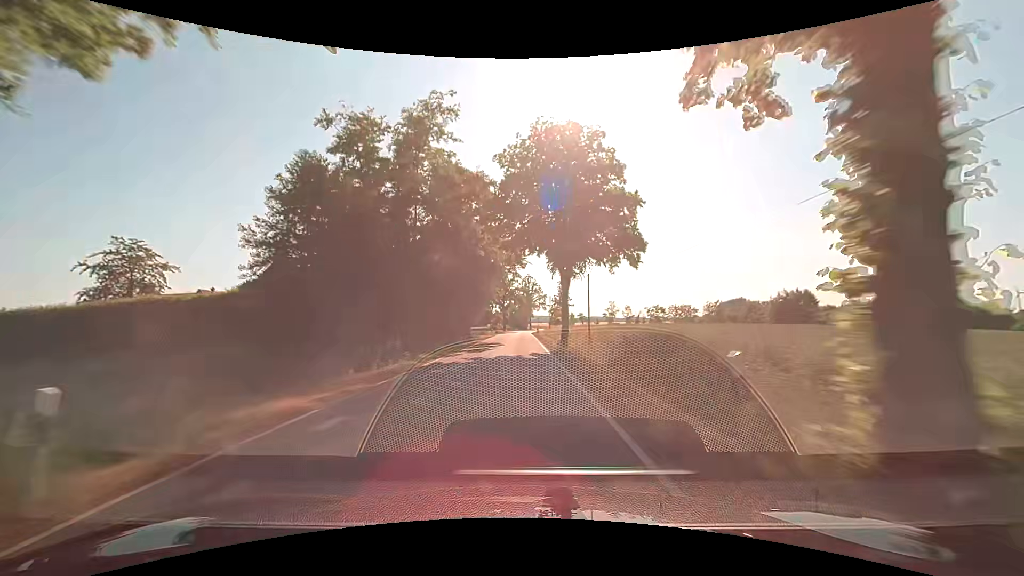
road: tertiary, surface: asphalt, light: Day
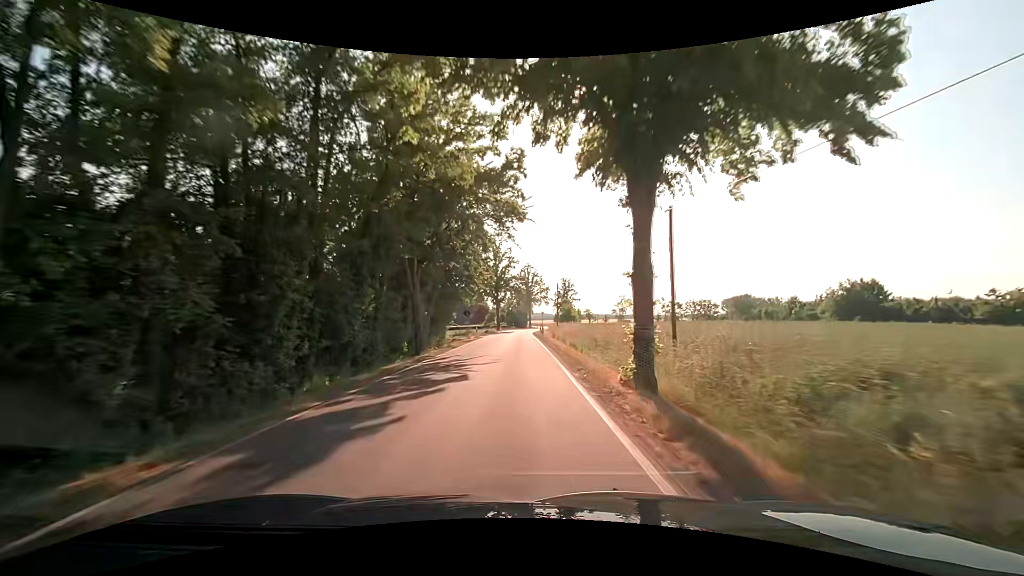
(+0.2, +21.0) m; +1°
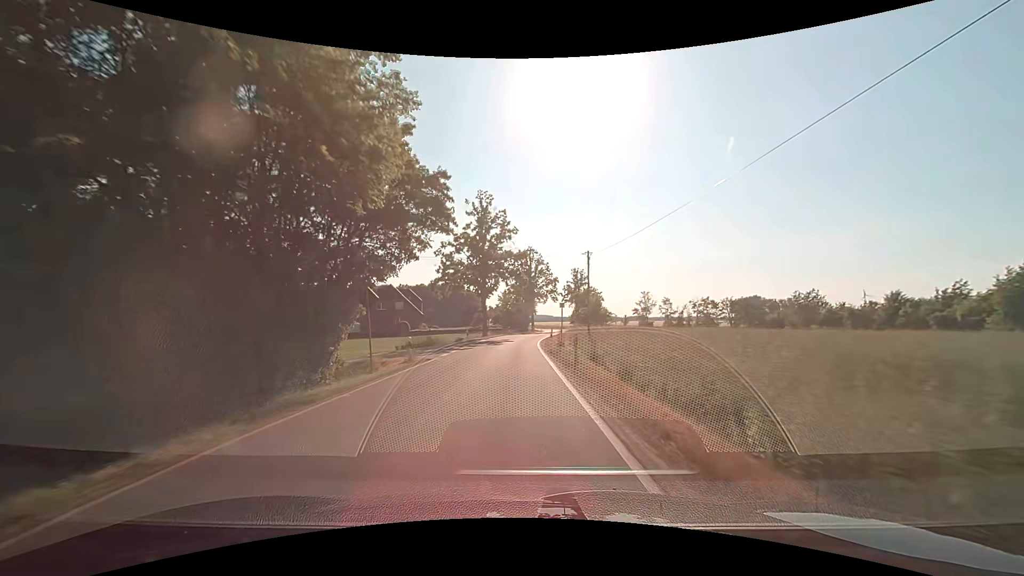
(-0.1, +29.4) m; 0°
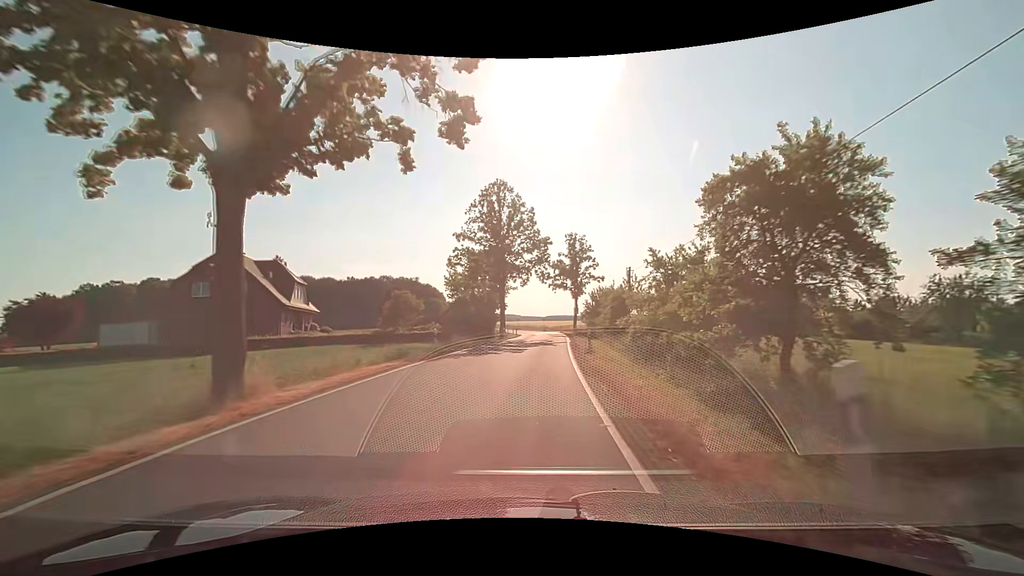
(+0.4, +44.4) m; +3°
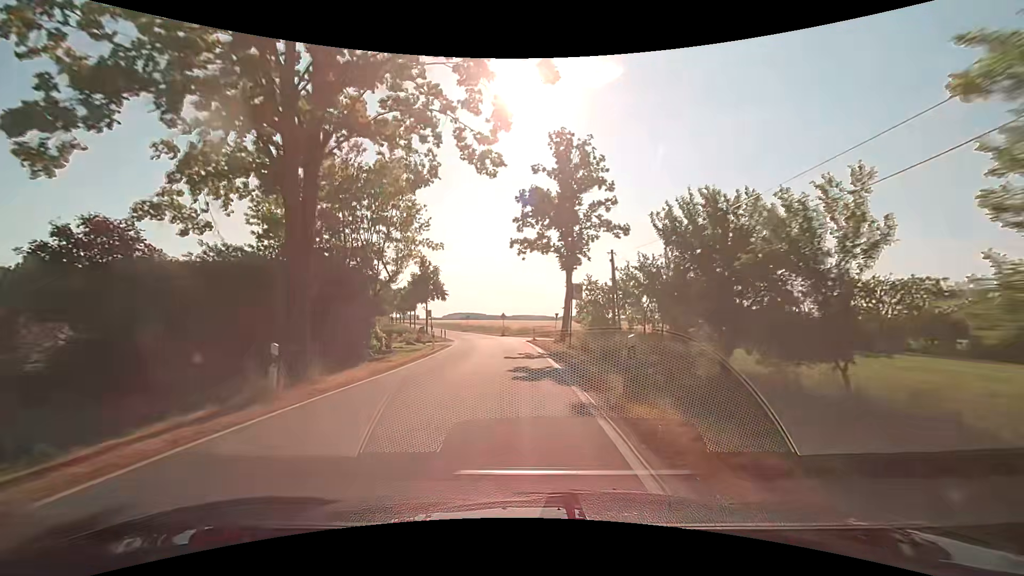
(+2.7, +38.1) m; +5°
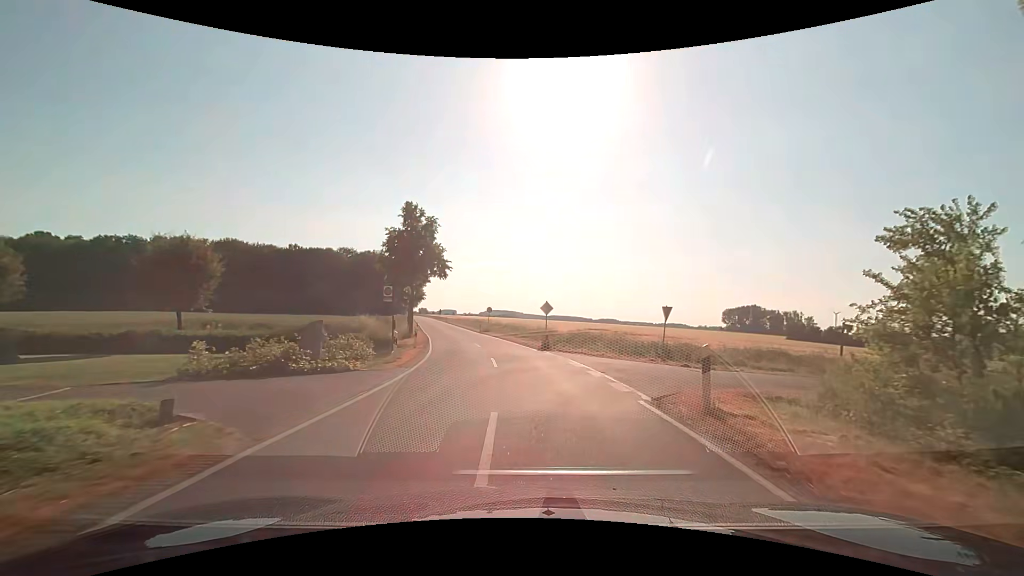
(-1.3, +29.3) m; -5°
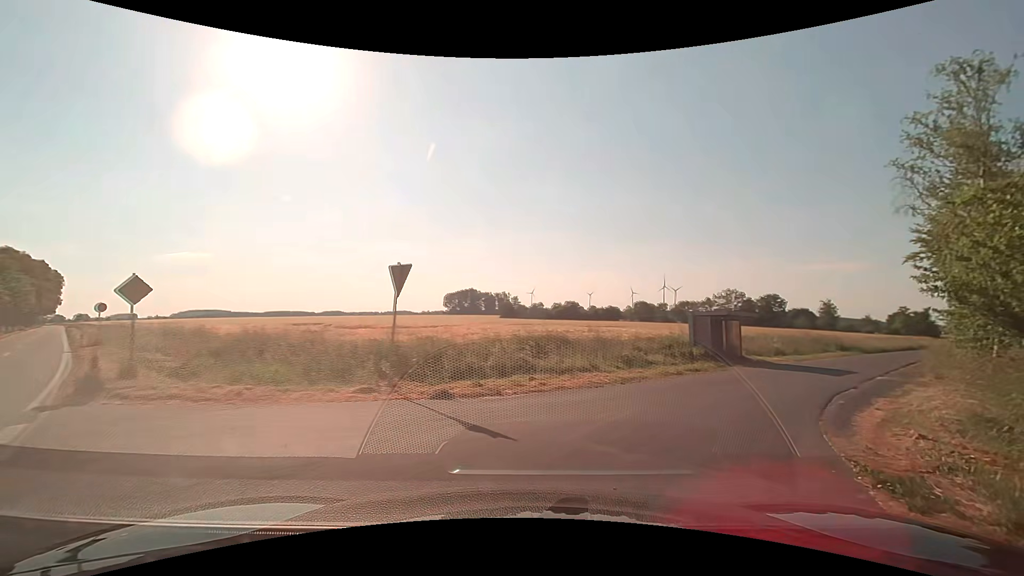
(+2.6, +14.1) m; +30°
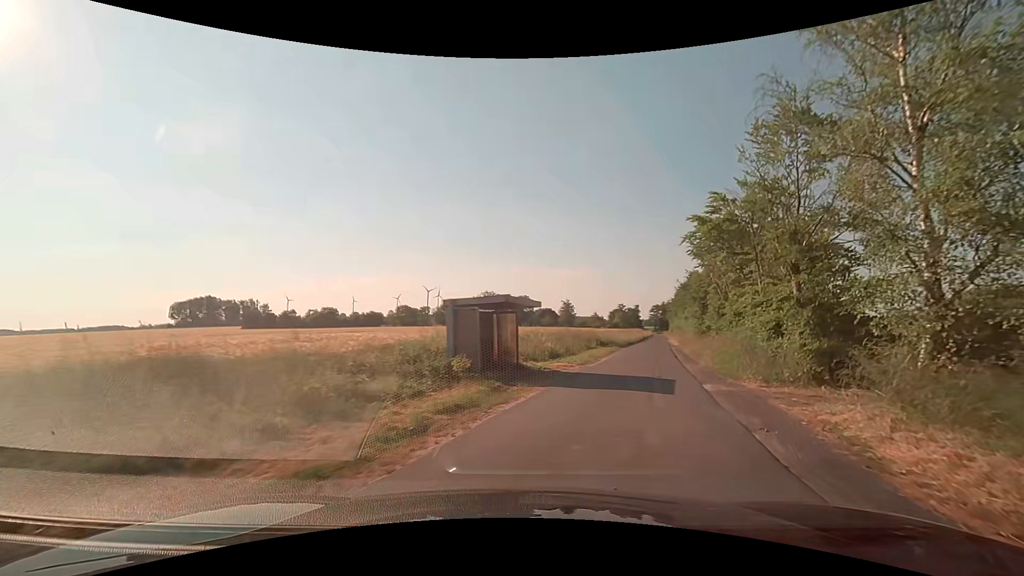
(+2.4, +10.2) m; +25°
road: unclassified
(+1, +10) (+4, +19) (+8, +29) (+11, +38) (+14, +48) (+17, +57) (+20, +67) (+23, +77) (+26, +86) (+29, +96) m
